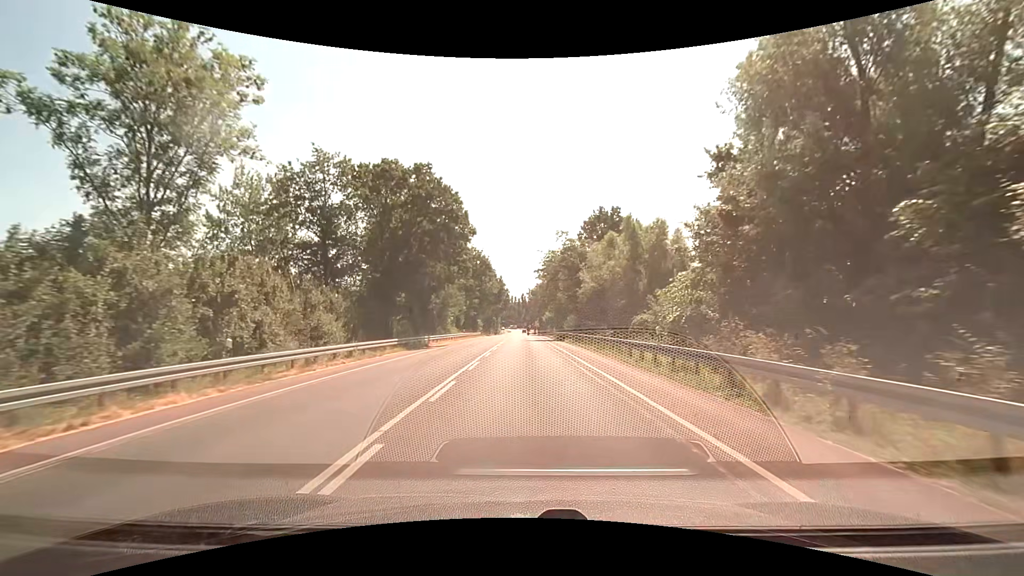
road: secondary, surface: asphalt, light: Day
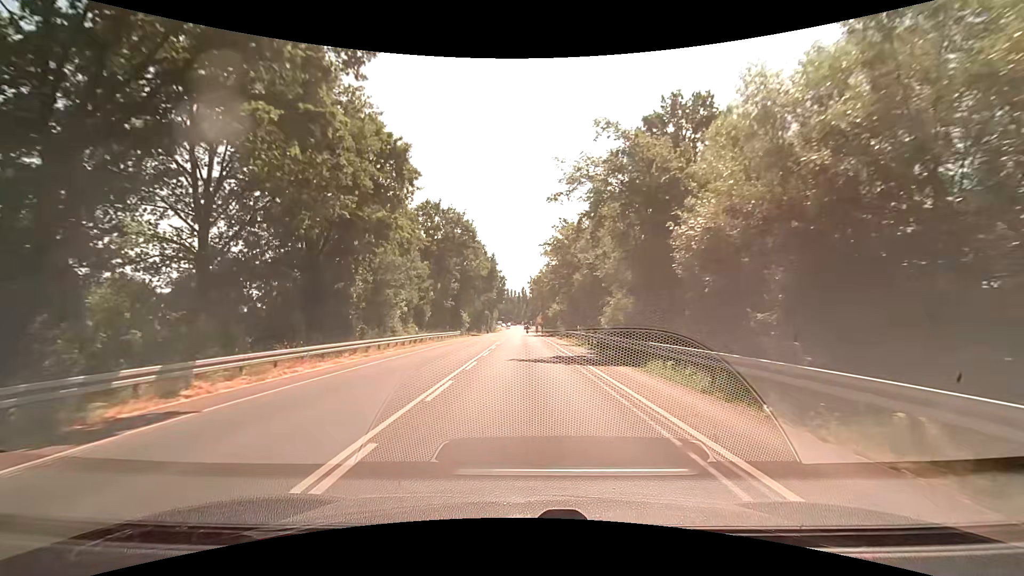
(-0.1, +31.2) m; 0°
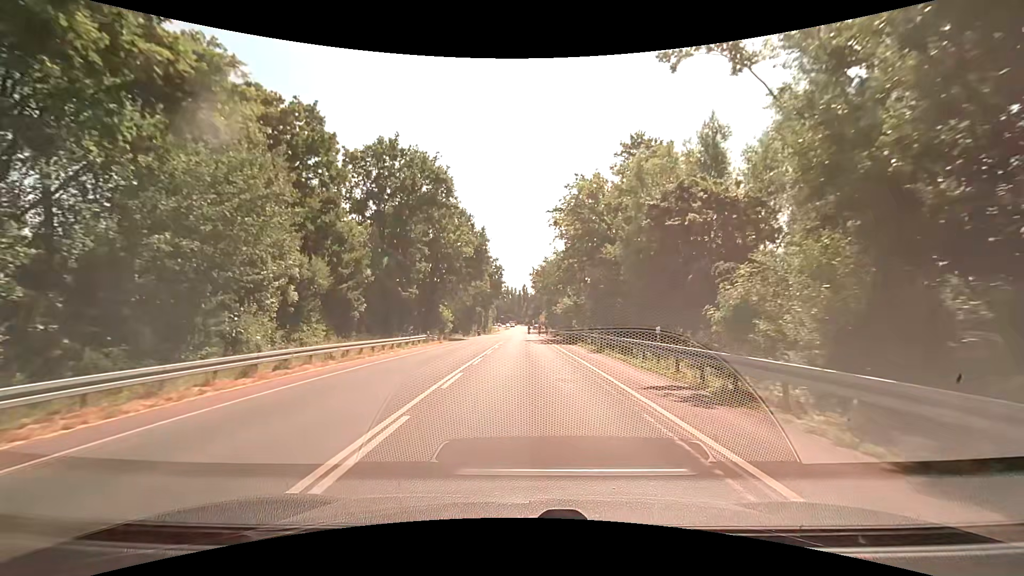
(-0.1, +23.4) m; -1°
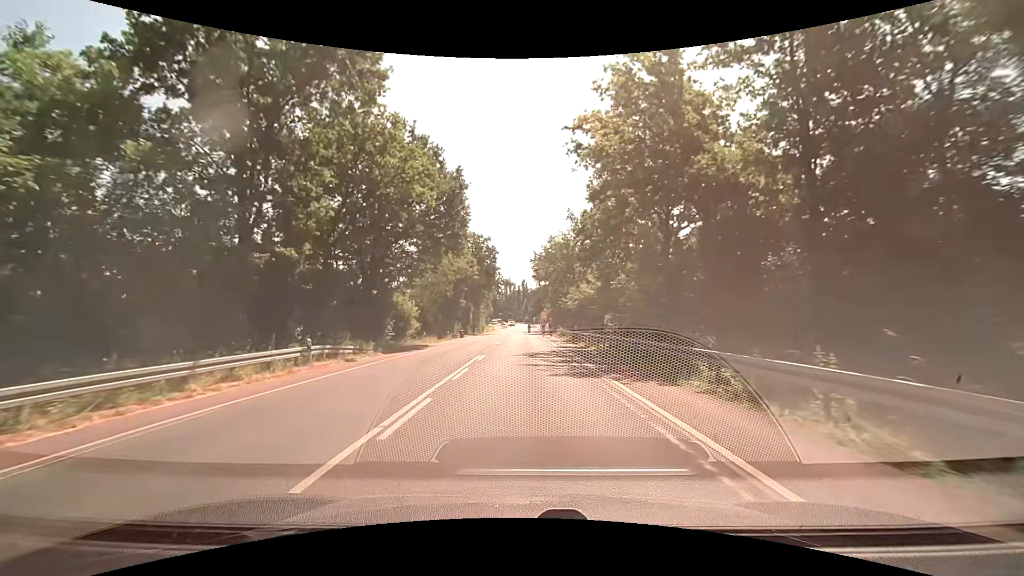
(+0.1, +23.3) m; 0°
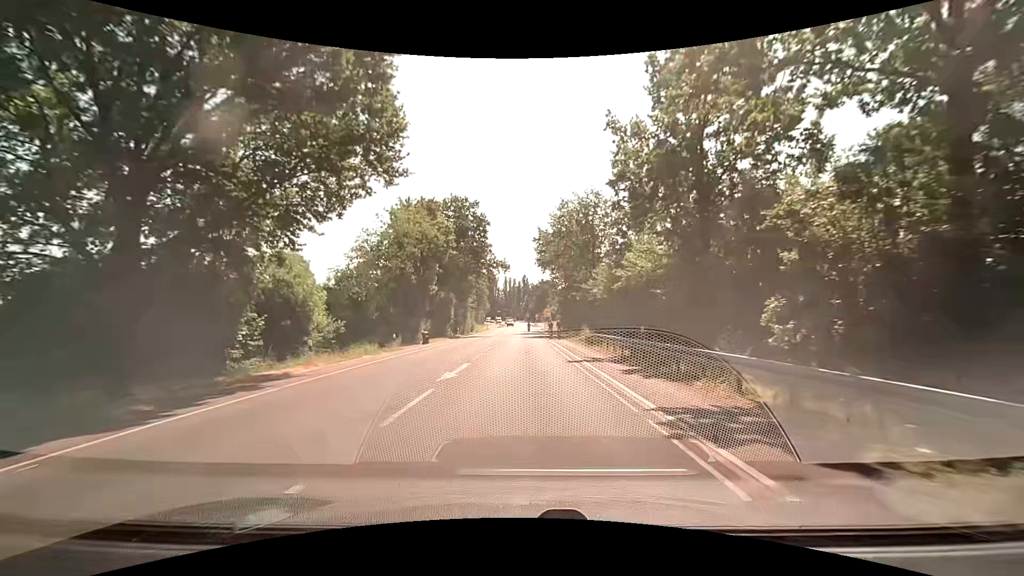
(0.0, +23.2) m; 0°
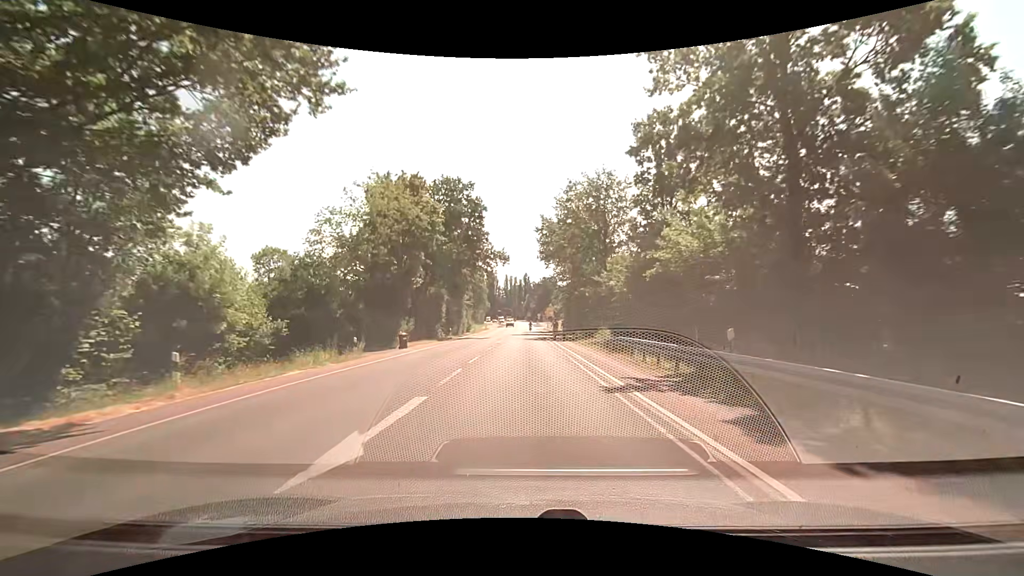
(0.0, +7.7) m; -1°
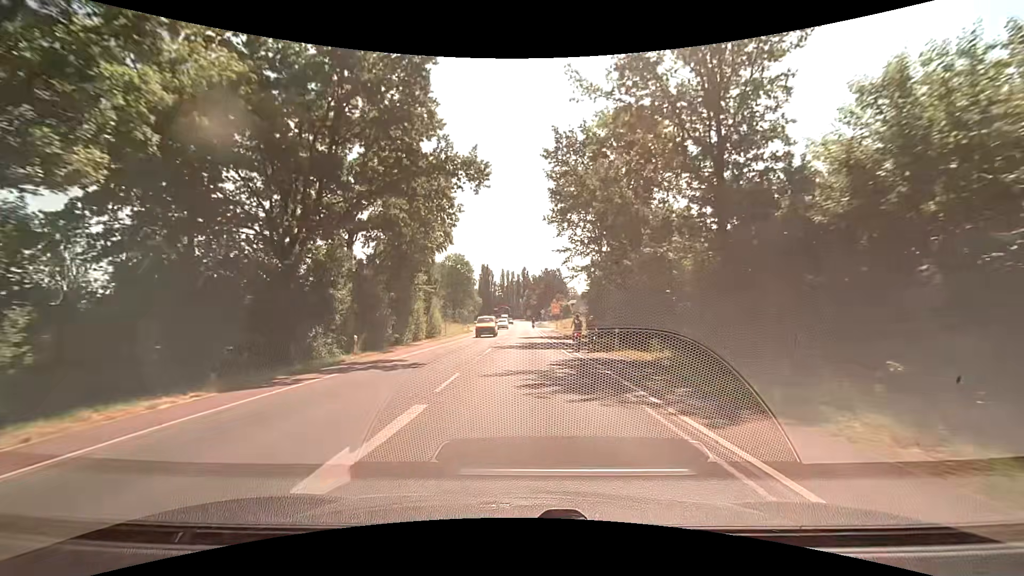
(0.0, +30.8) m; 0°
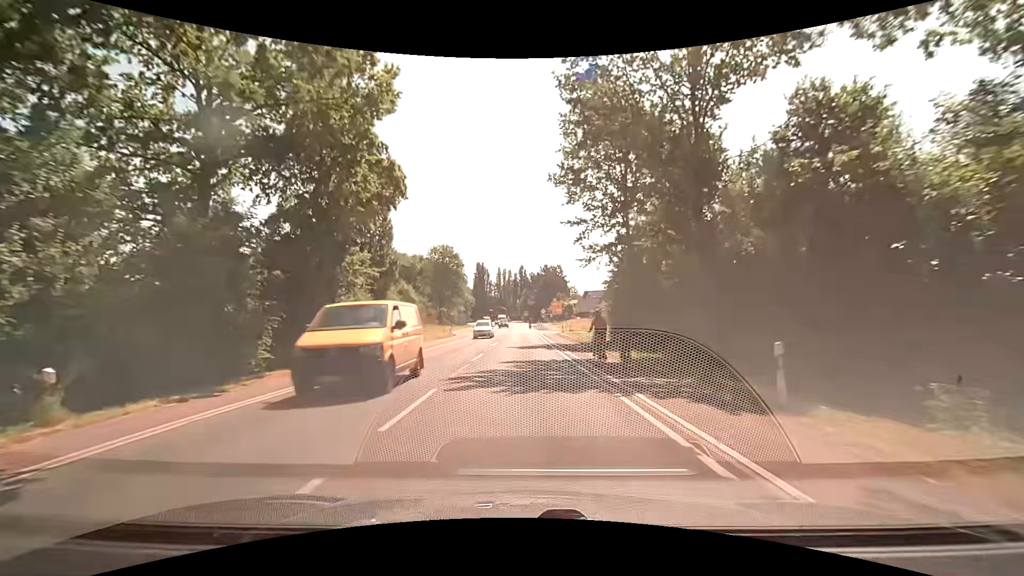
(+0.2, +15.3) m; +1°
(0, +10) (0, +20) (0, +30) (0, +40) (-1, +50) (-1, +60) (-1, +70) (-1, +80) (-1, +90) (-1, +100) m
